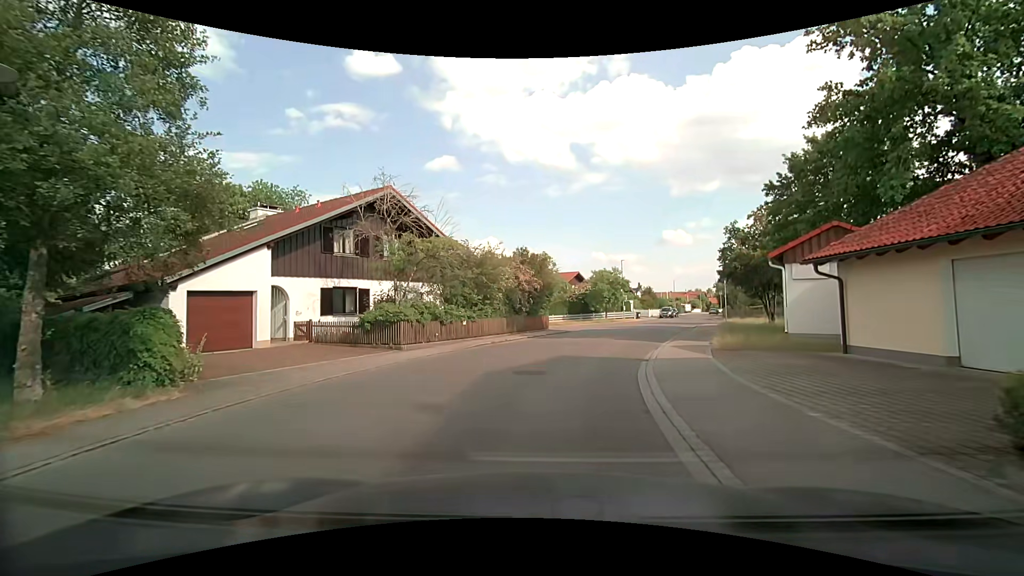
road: residential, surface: asphalt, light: Day
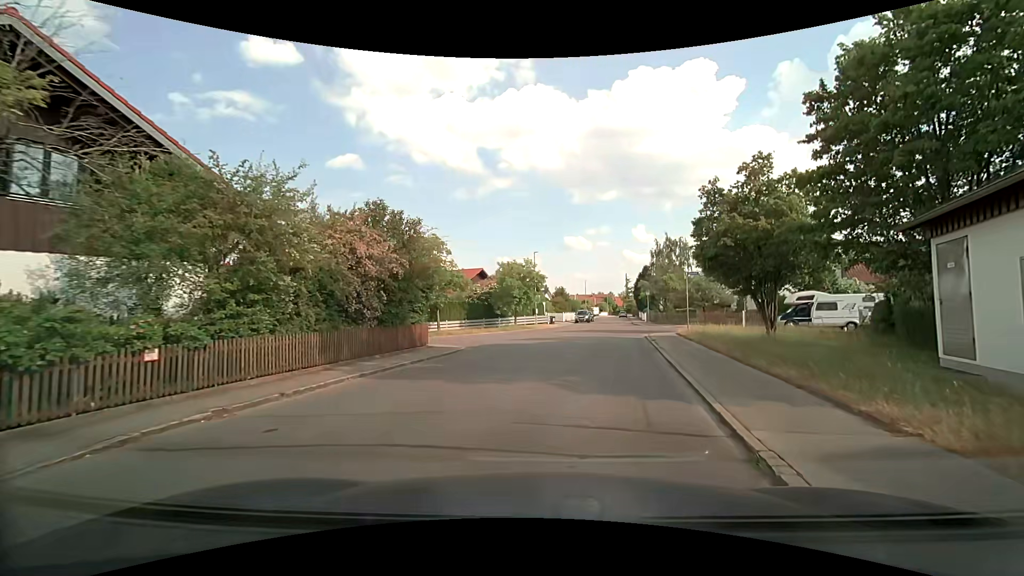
(+0.9, +13.5) m; +10°
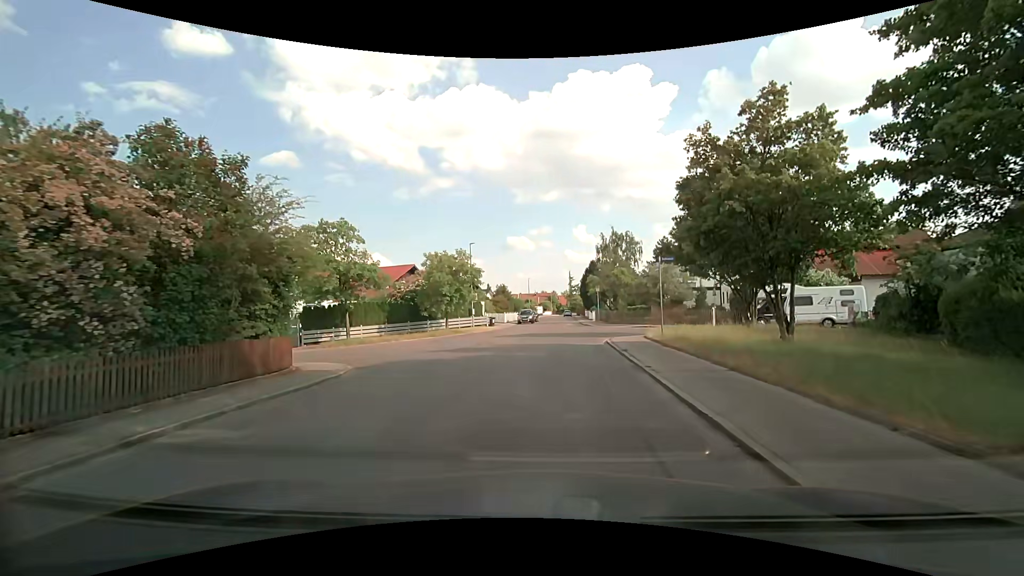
(+0.4, +6.9) m; +7°
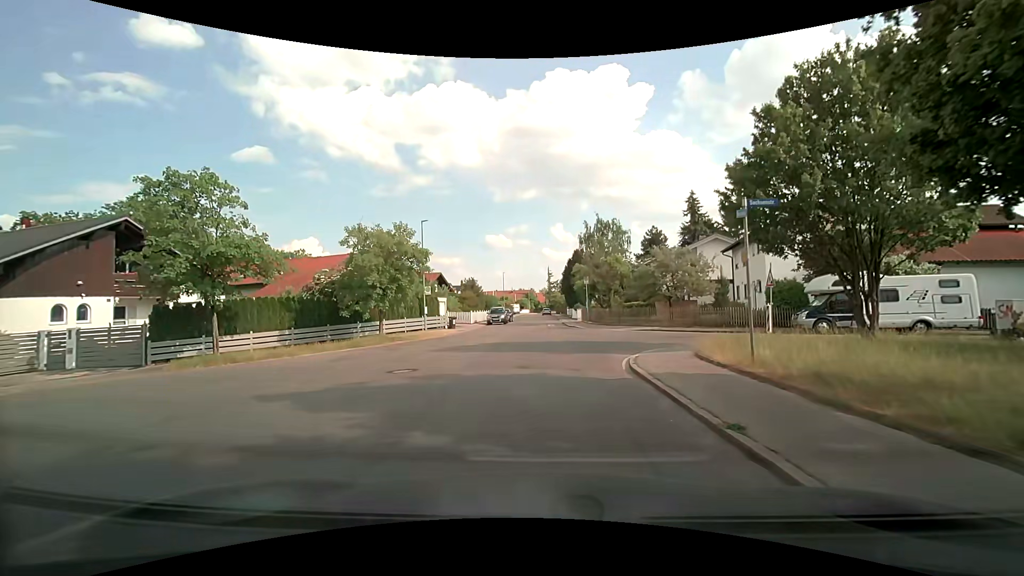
(+0.3, +10.3) m; +3°
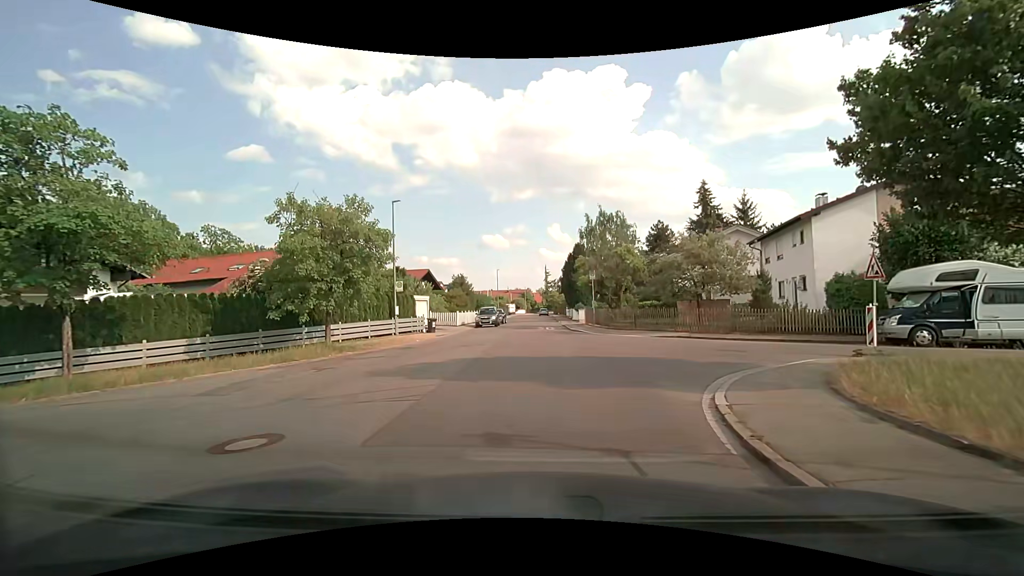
(0.0, +6.2) m; 0°
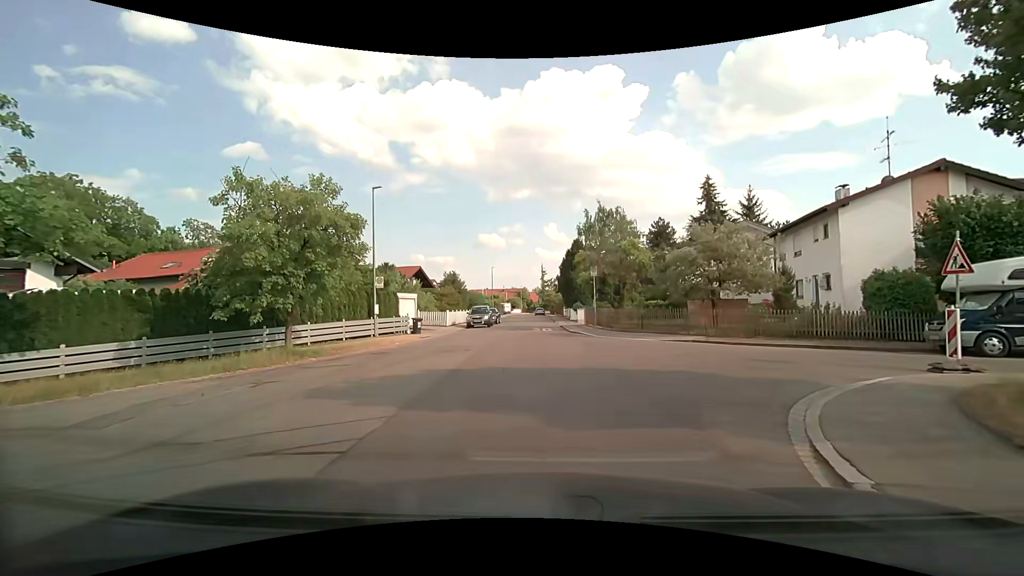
(0.0, +2.8) m; +1°
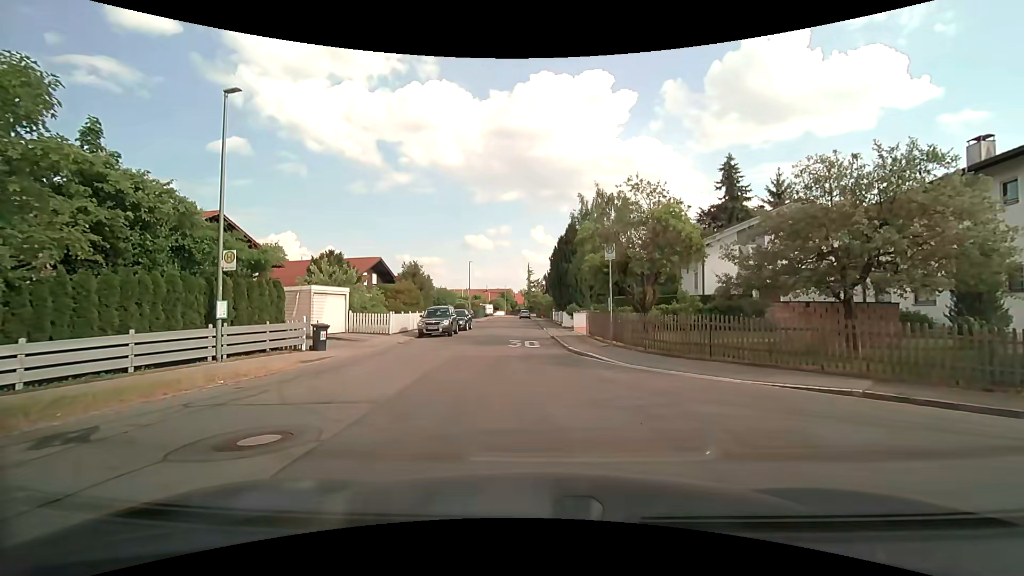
(+0.2, +11.0) m; +1°
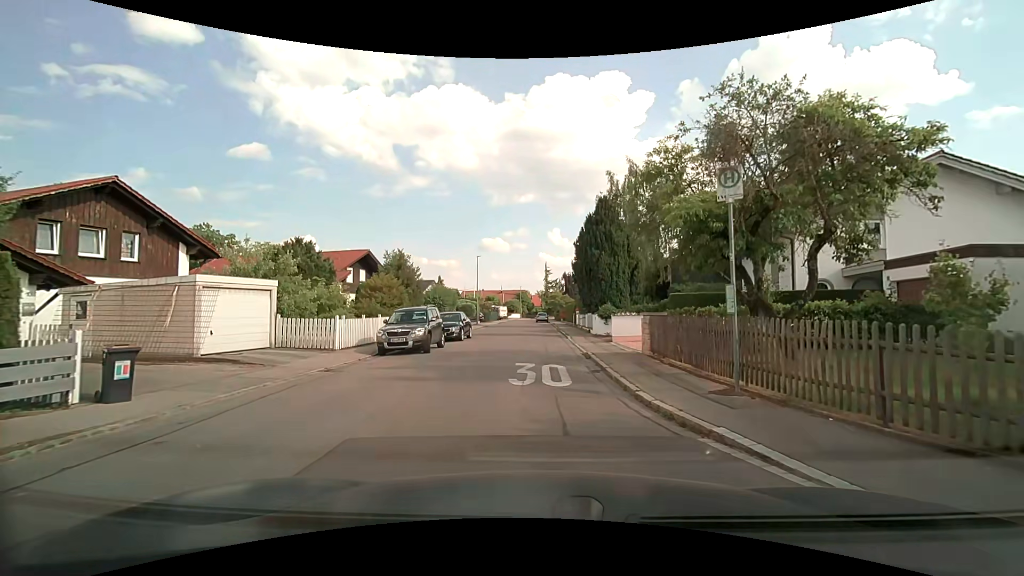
(-0.1, +9.5) m; -1°
(0, +10) (0, +20) (0, +30) (0, +40) (0, +50) (-1, +60) (-2, +70) (-2, +80) (-2, +90) (-2, +100) m
